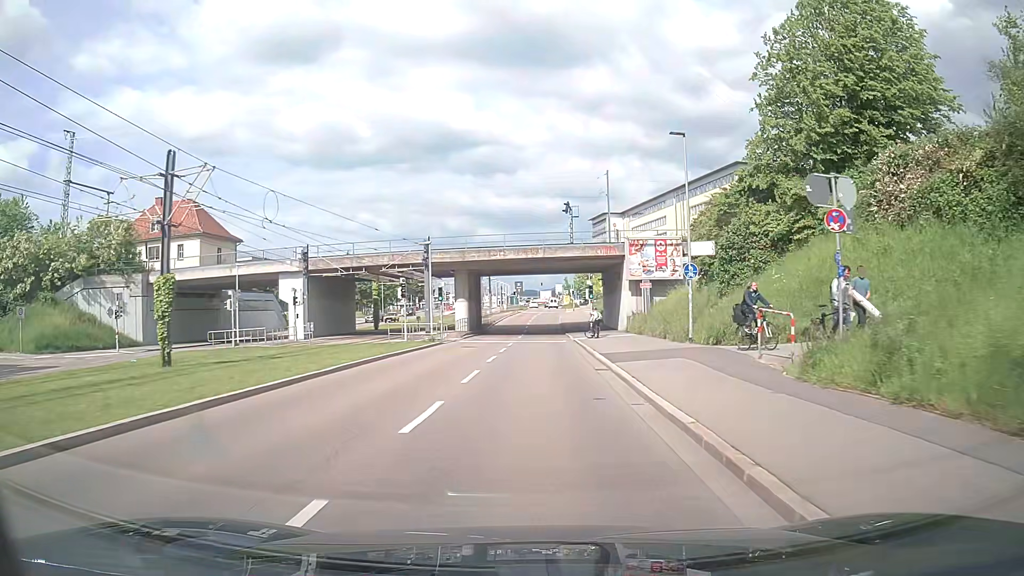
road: secondary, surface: asphalt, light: Day
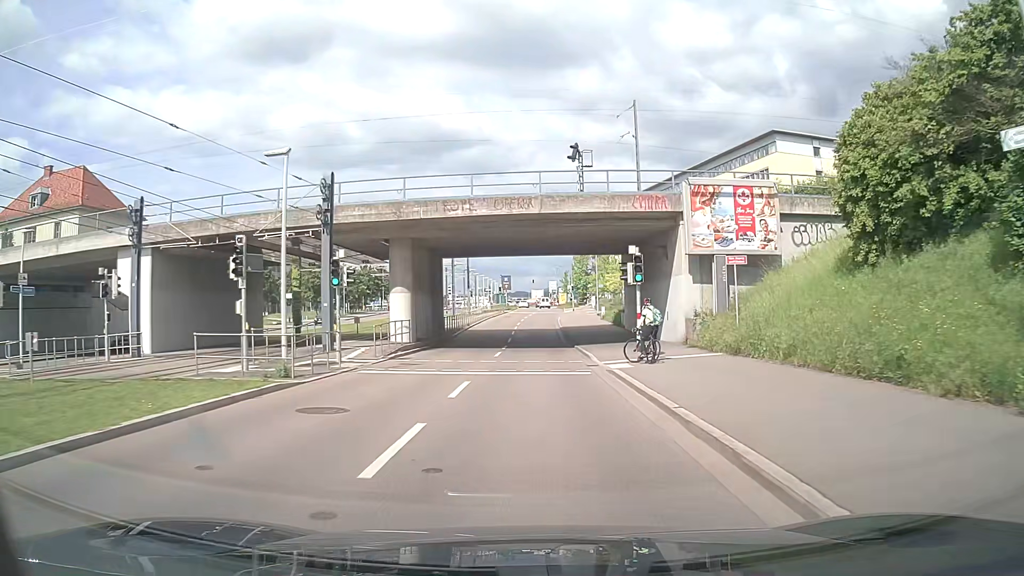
(+0.2, +20.3) m; +1°
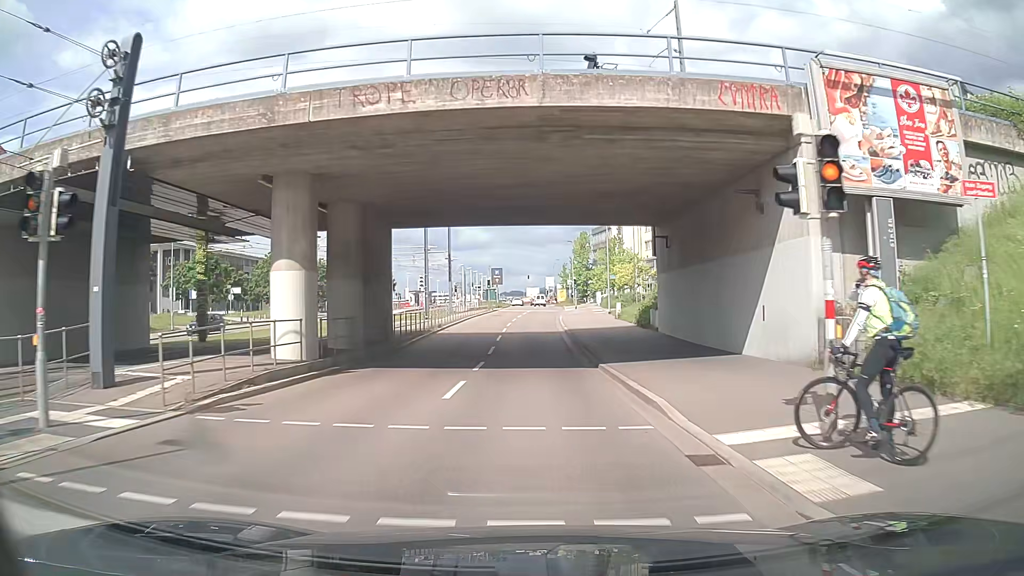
(+0.1, +13.3) m; +1°
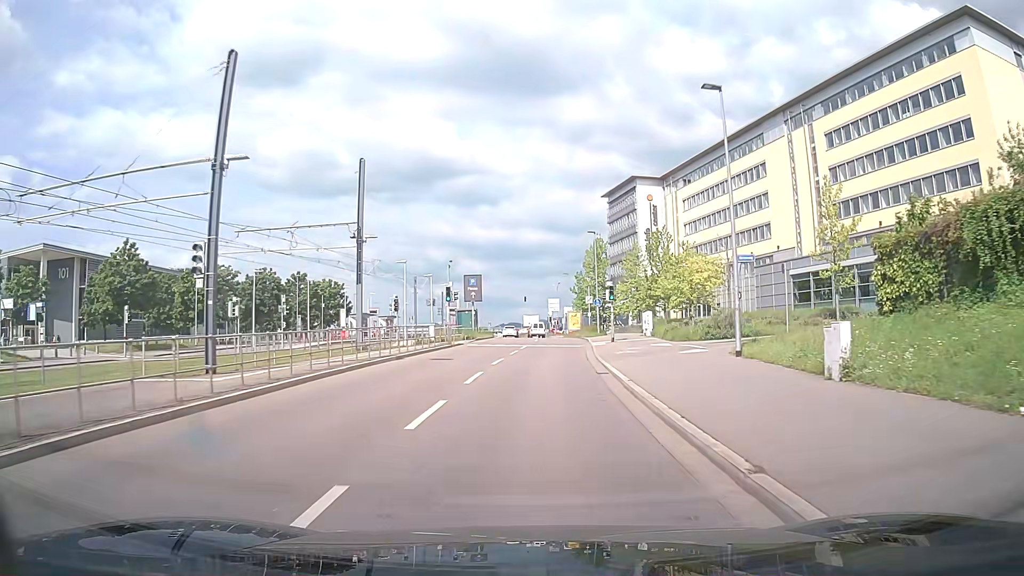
(+0.1, +33.3) m; 0°
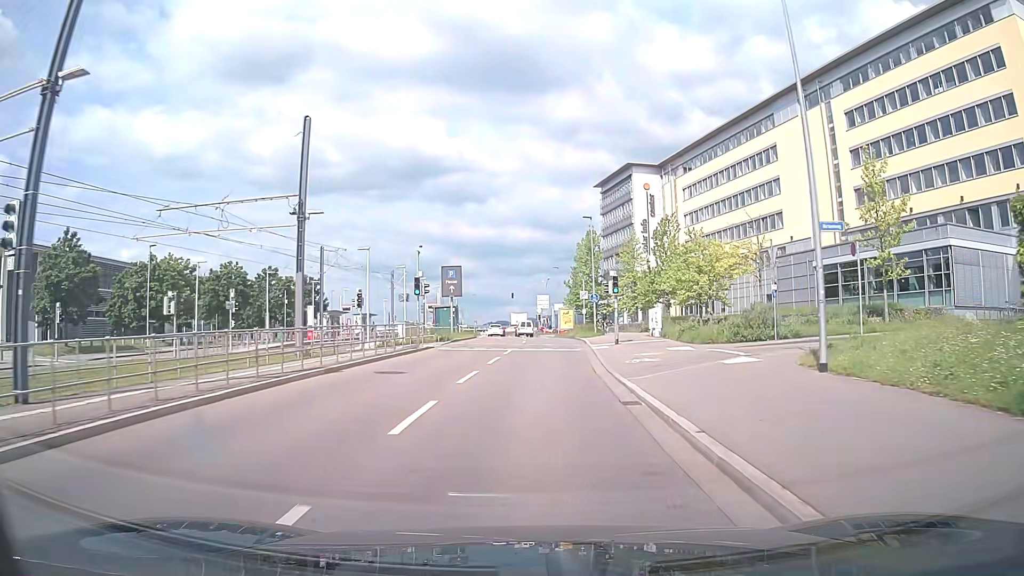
(+0.1, +6.6) m; +1°
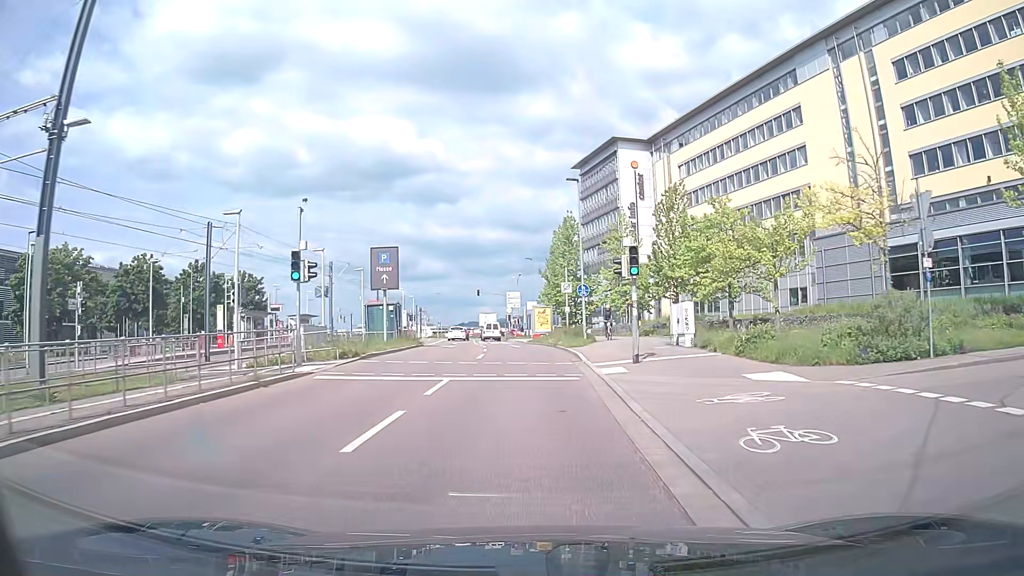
(+0.4, +12.9) m; +3°
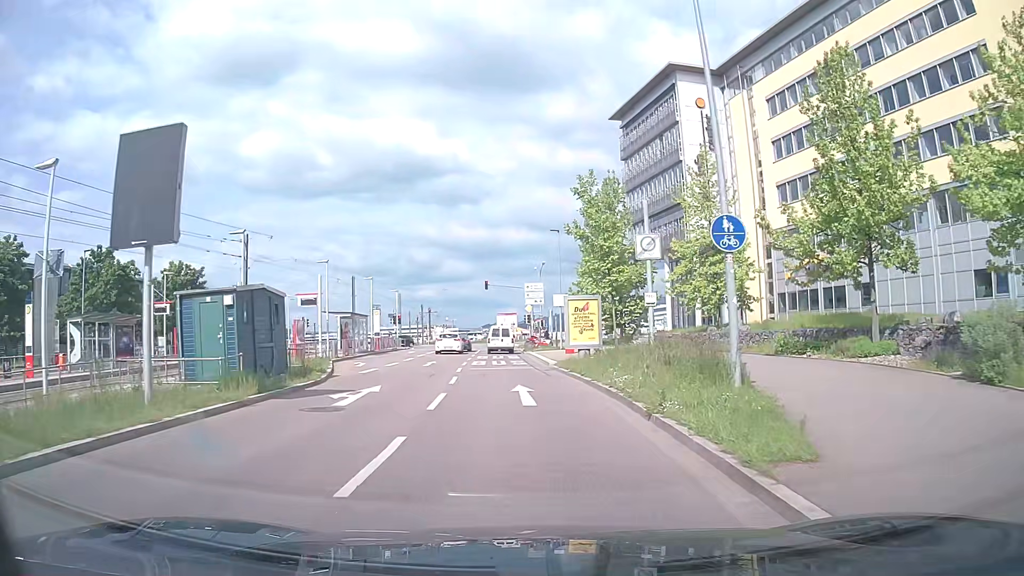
(-0.3, +22.3) m; -3°
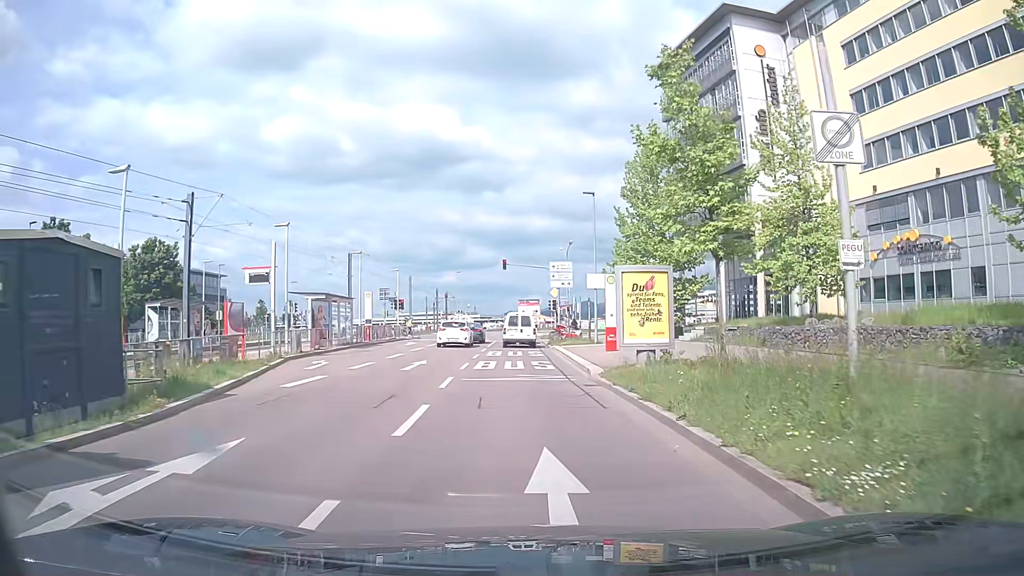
(-0.2, +9.3) m; -2°
